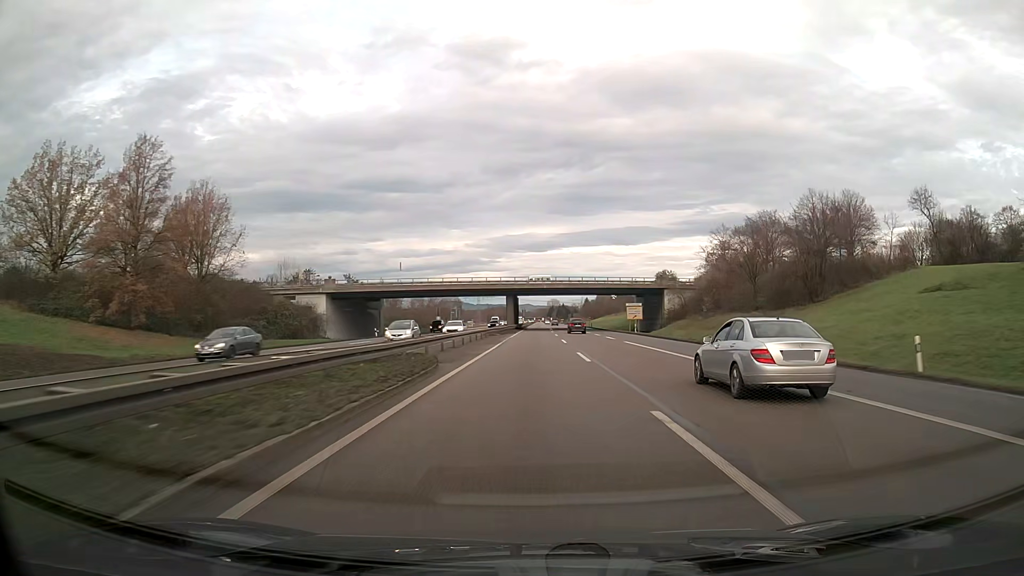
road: trunk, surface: asphalt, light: Day
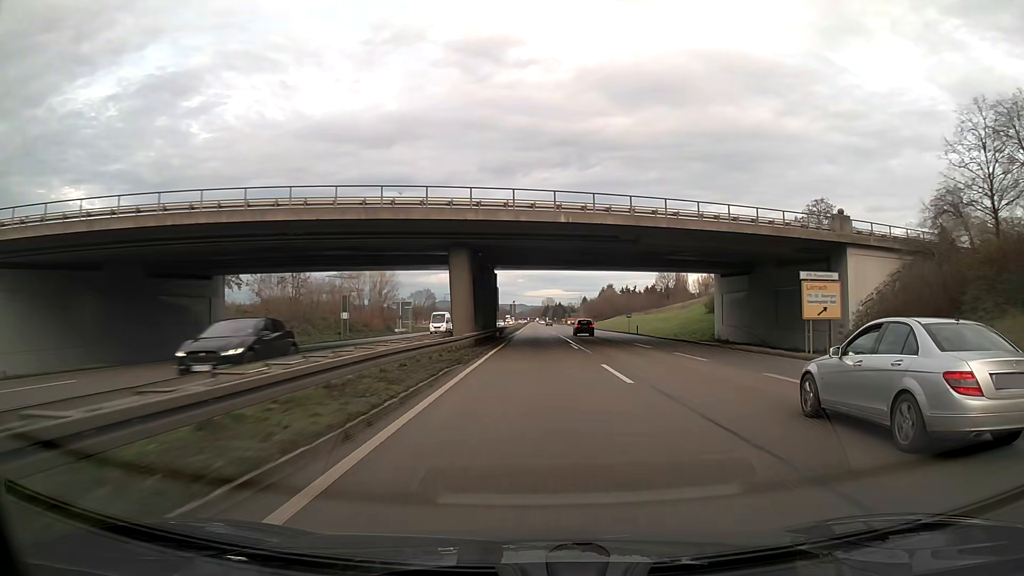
(+0.2, +63.1) m; 0°
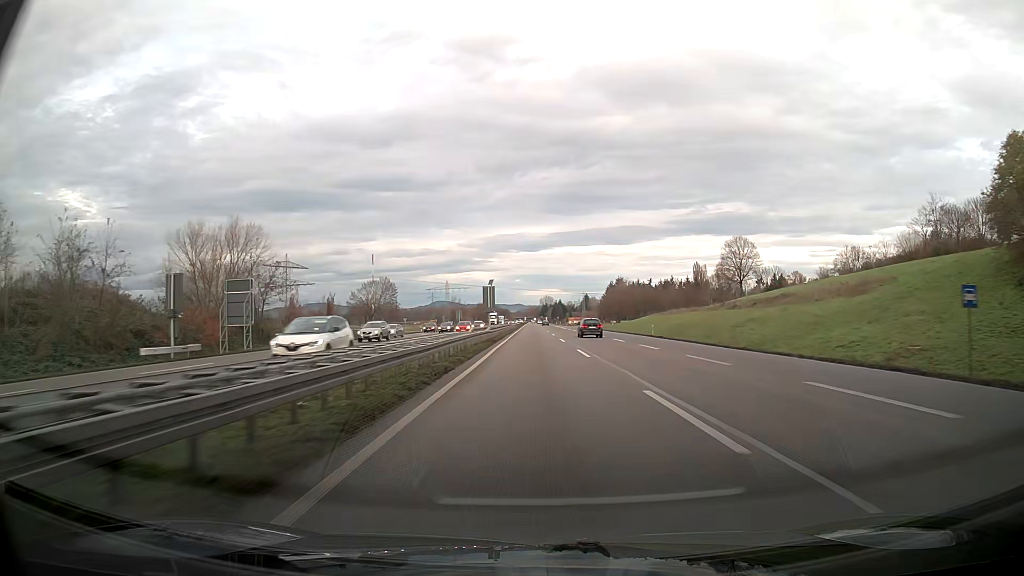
(+0.4, +63.2) m; 0°
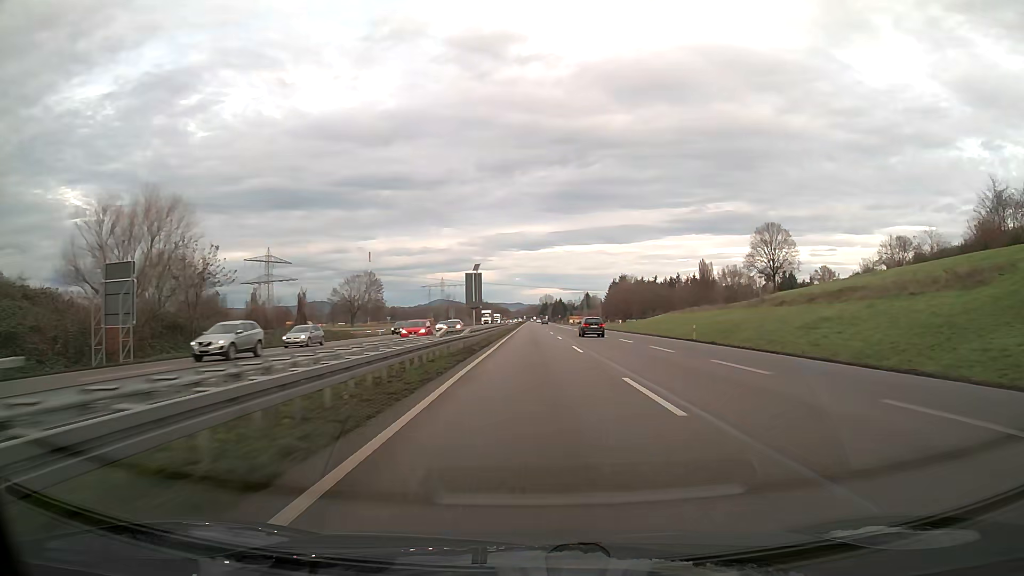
(0.0, +15.8) m; 0°
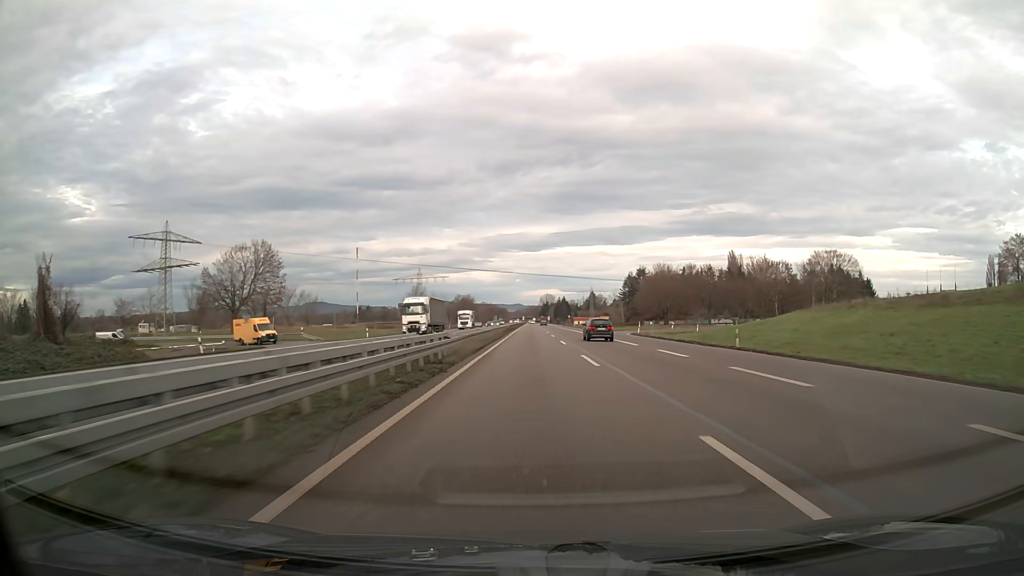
(-0.1, +63.2) m; 0°
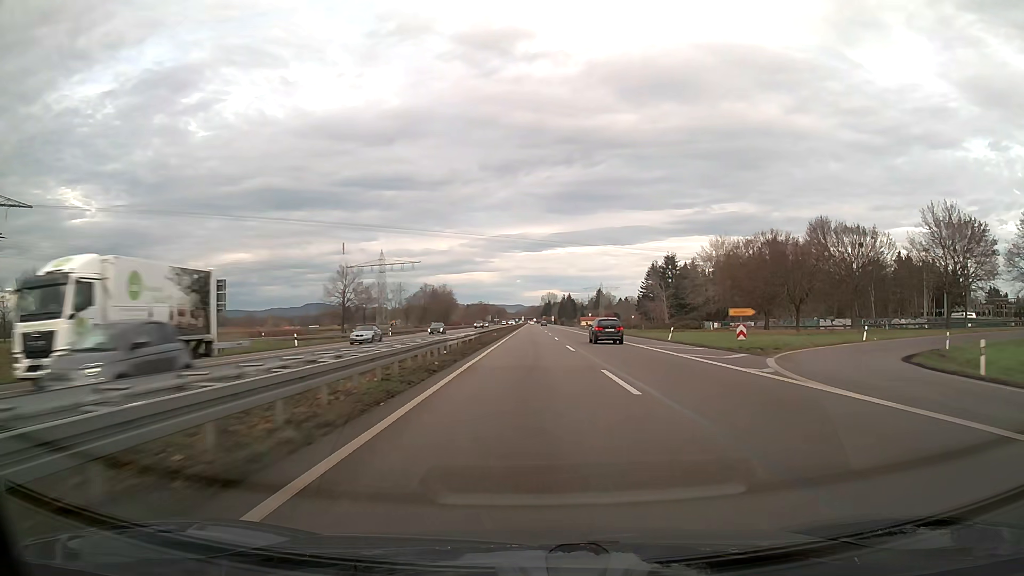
(0.0, +63.3) m; 0°
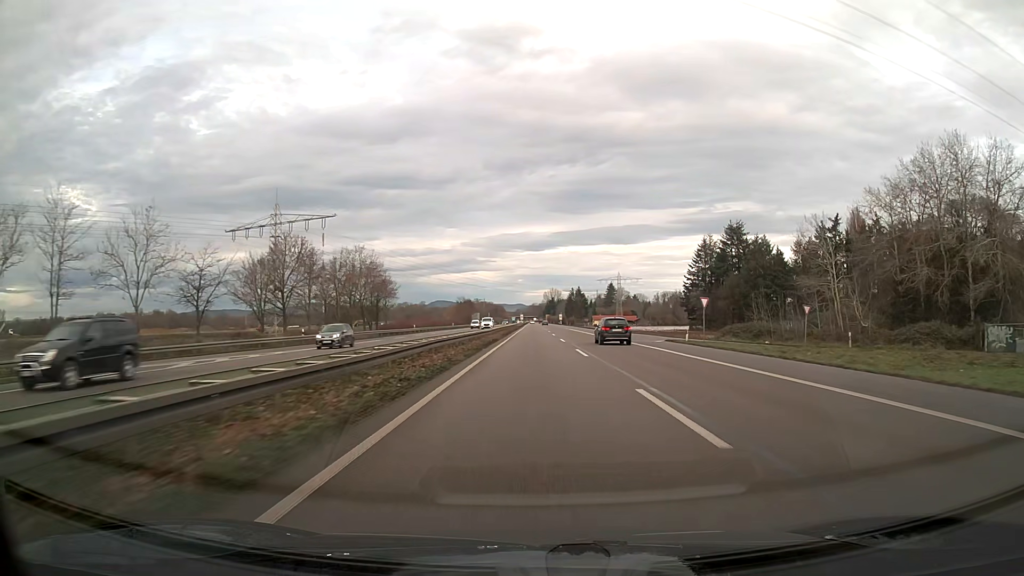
(-0.1, +79.1) m; 0°
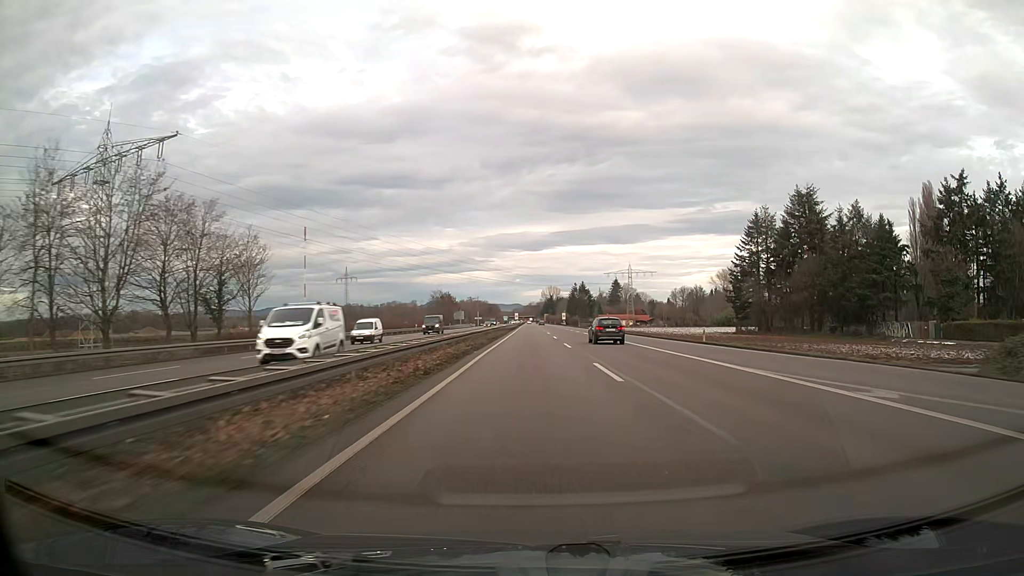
(+0.1, +47.5) m; 0°
(0, +10) (0, +20) (0, +30) (0, +40) (0, +50) (0, +60) (0, +70) (0, +80) (0, +90) (+1, +100) m
